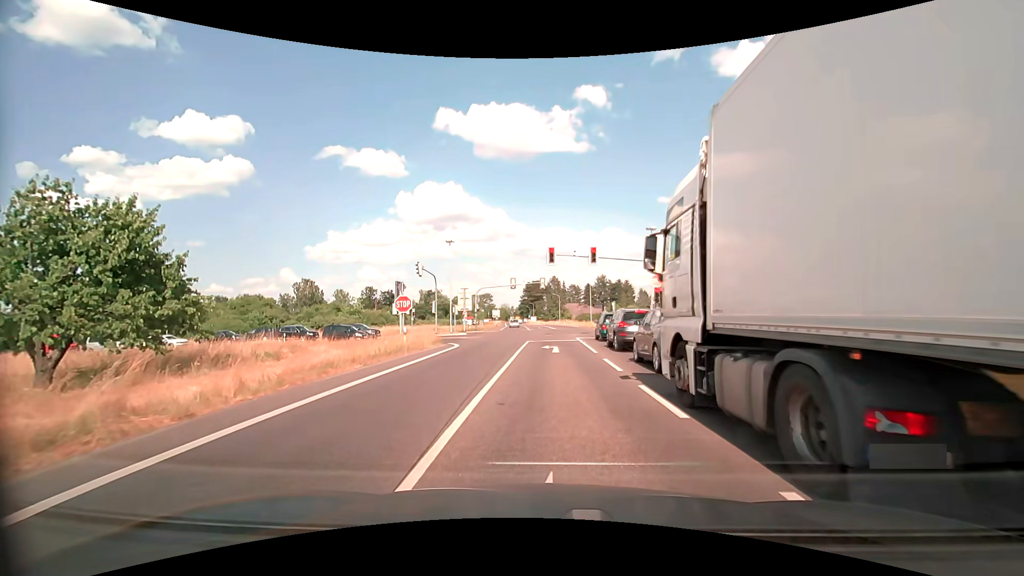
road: secondary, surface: asphalt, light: Day
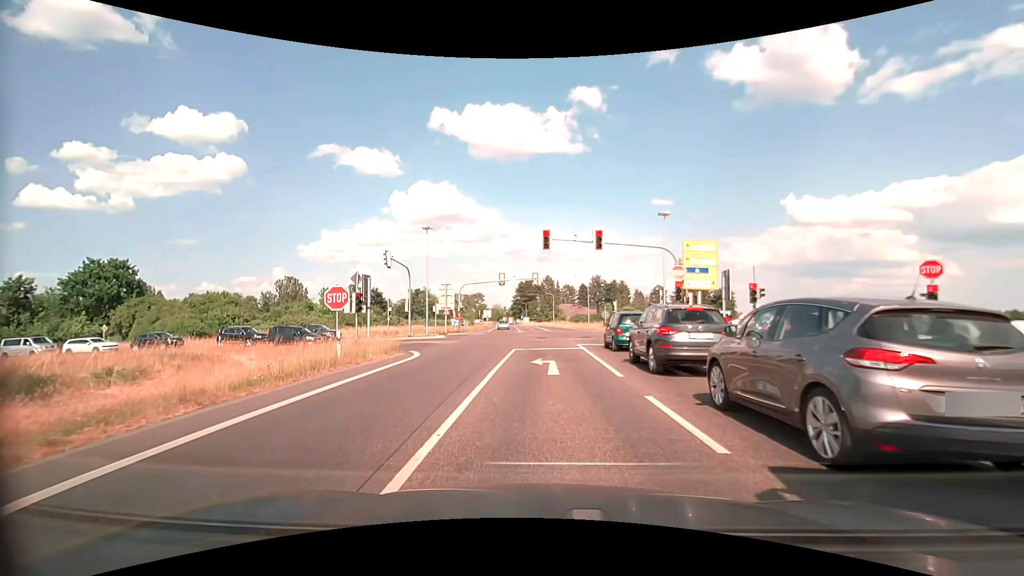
(+0.1, +7.6) m; +2°
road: secondary_link
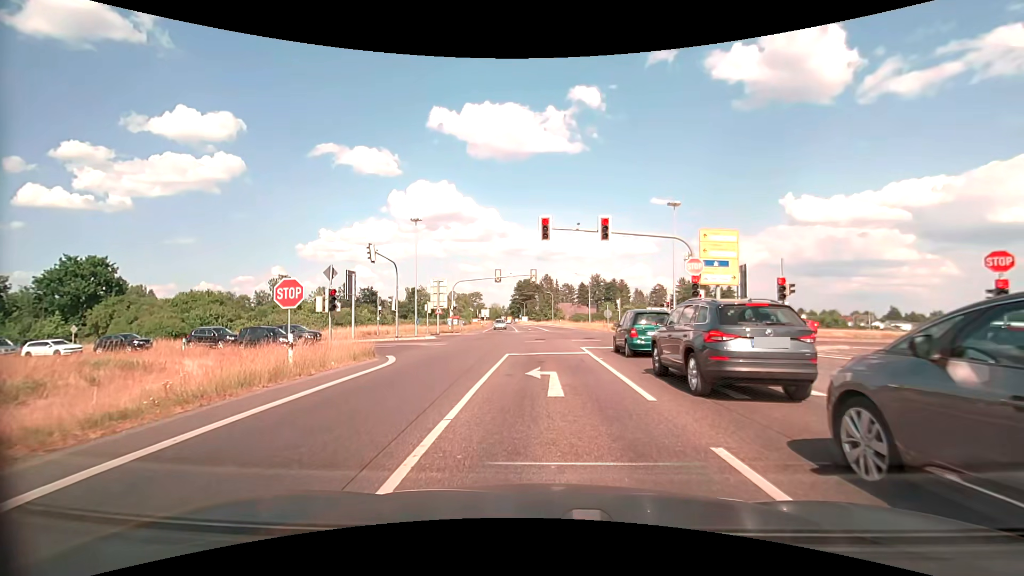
(0.0, +3.4) m; +1°
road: secondary
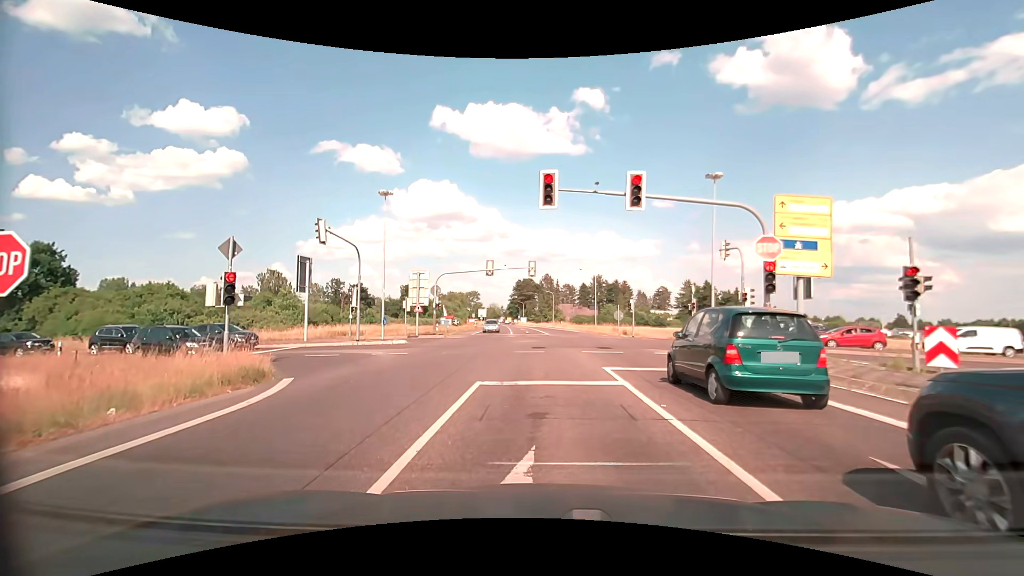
(-0.2, +8.1) m; -1°
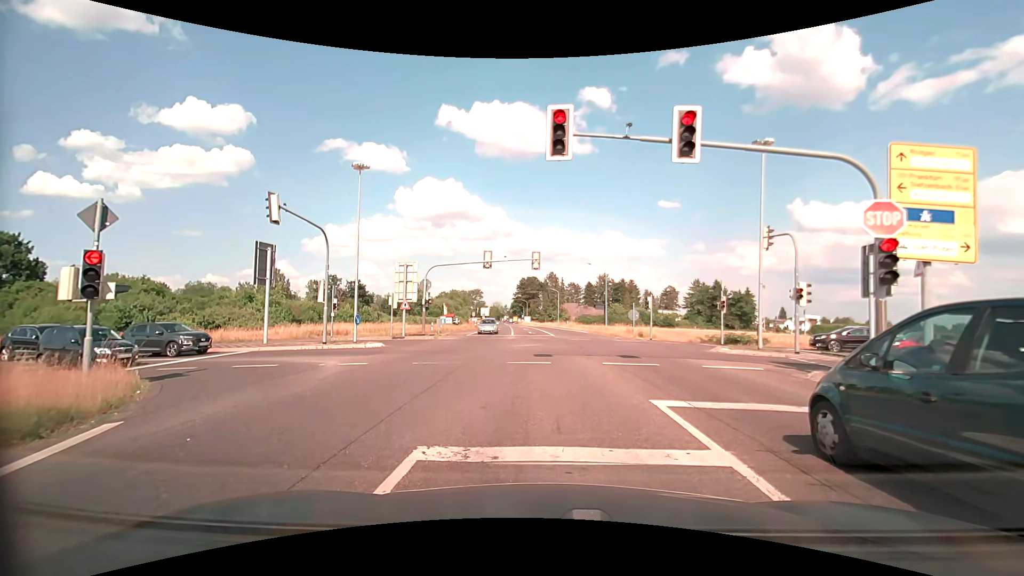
(0.0, +5.3) m; -1°
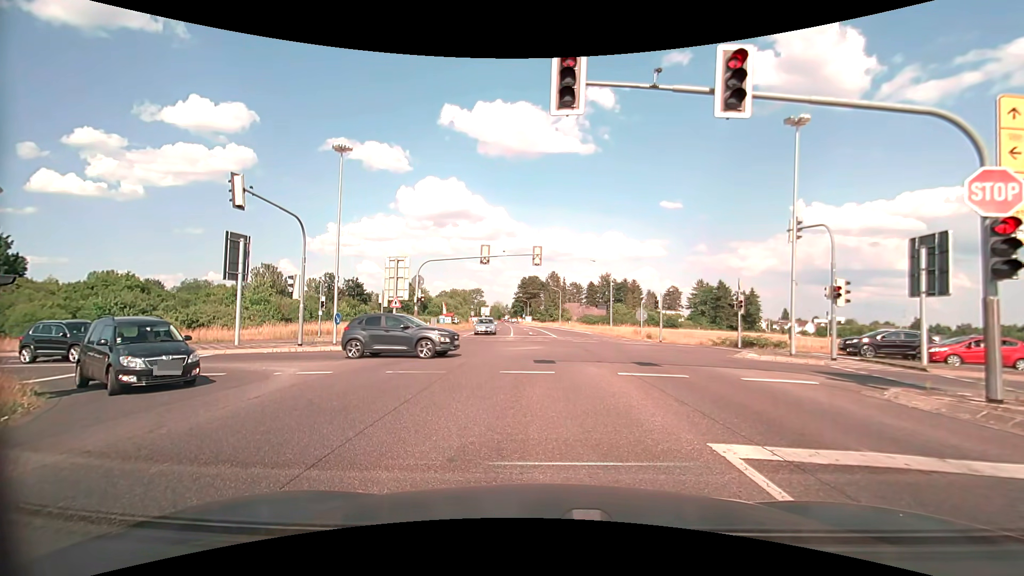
(0.0, +2.7) m; 0°
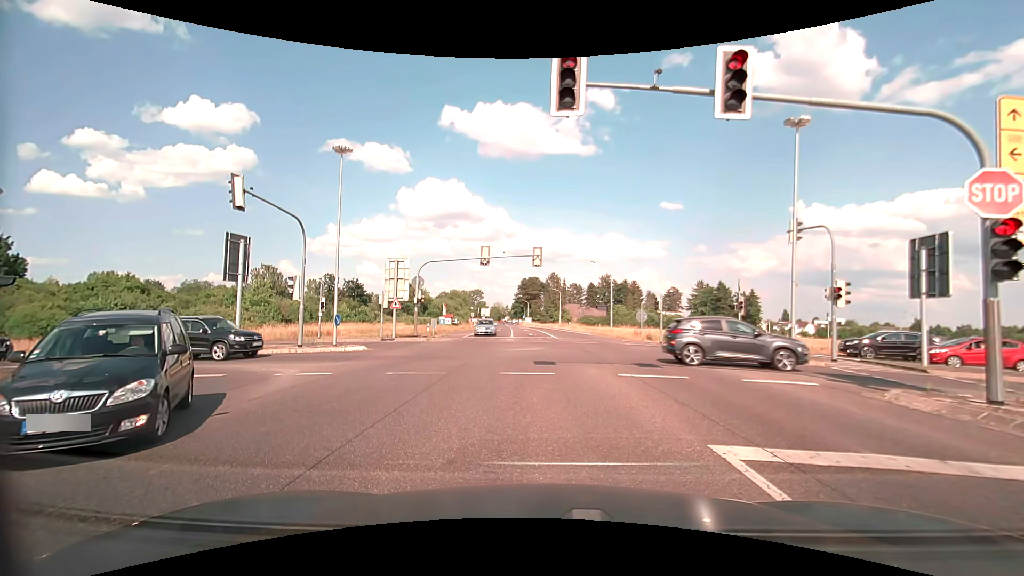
(0.0, +0.1) m; 0°
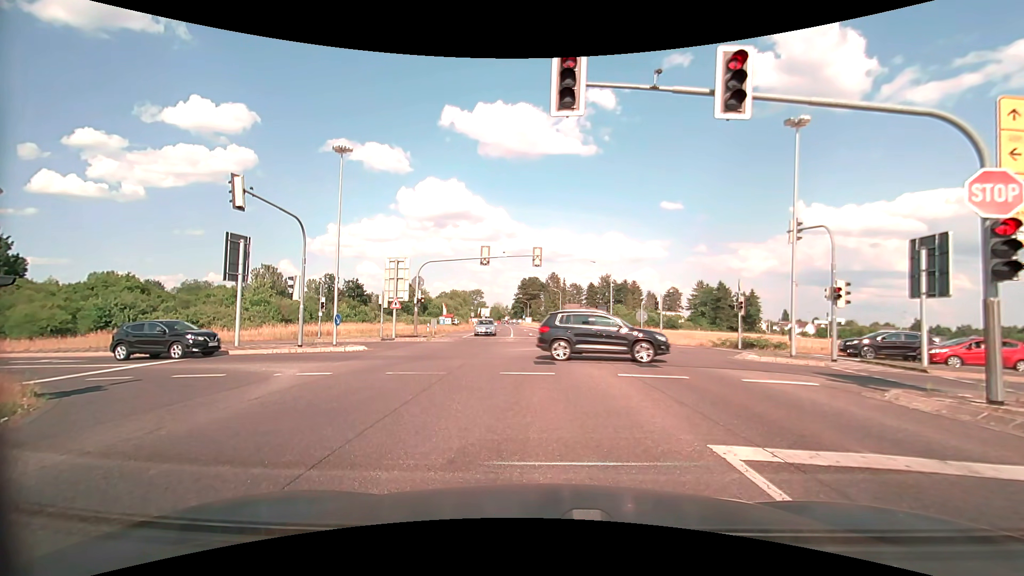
(0.0, 0.0) m; 0°
(0, +10) (0, +20) (-5, +29) (-14, +32) (-24, +32) (-34, +31) (-44, +30) (-54, +30) (-64, +30) (-74, +30) m
